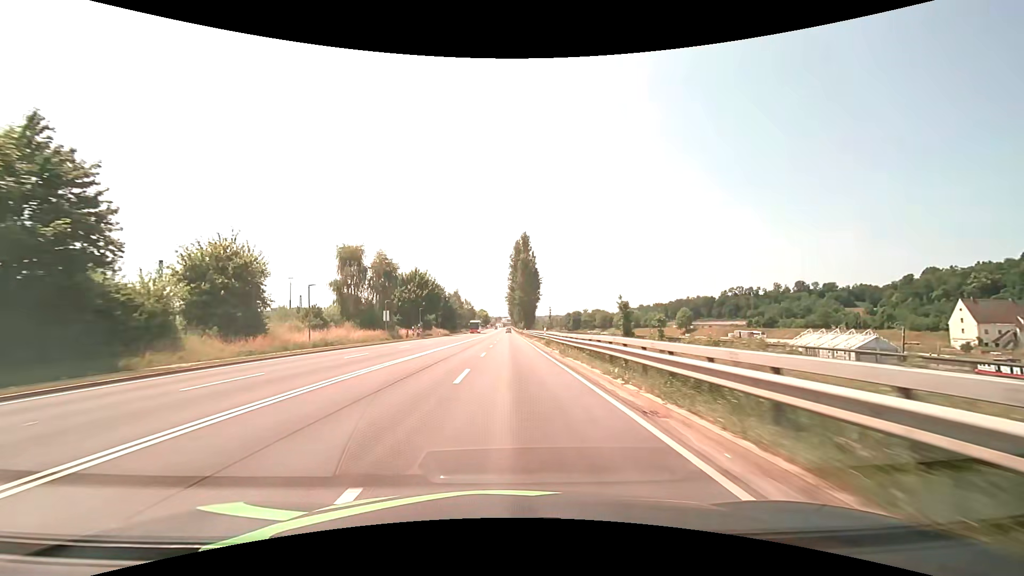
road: primary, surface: asphalt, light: Day
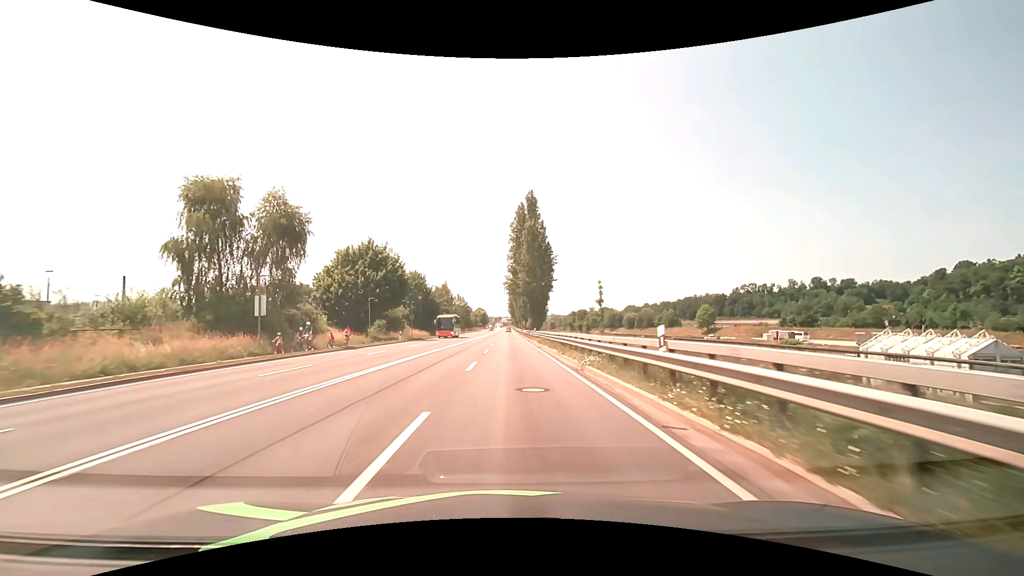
(+0.3, +32.2) m; +1°
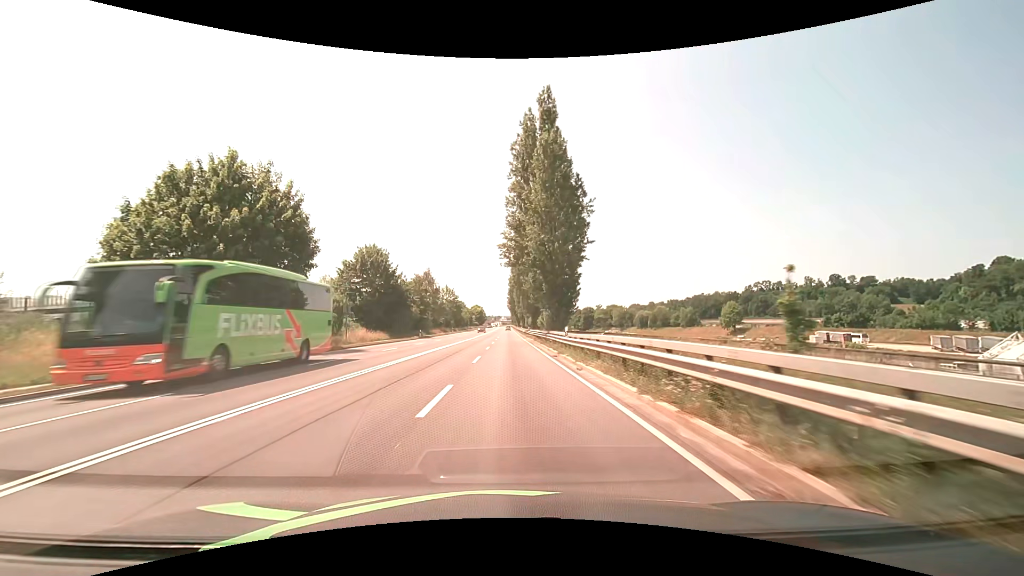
(+0.1, +32.2) m; 0°
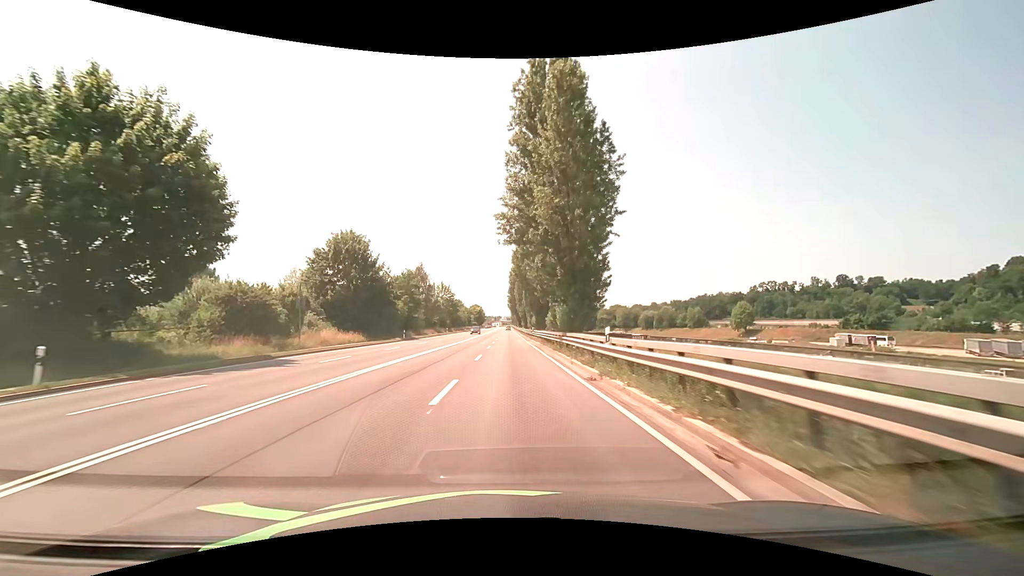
(0.0, +10.7) m; 0°
